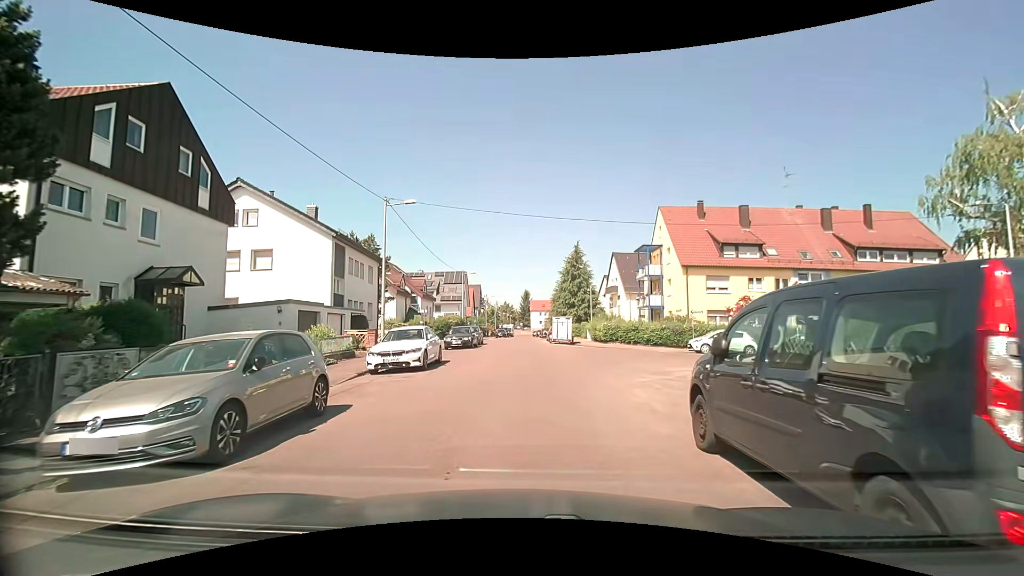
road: residential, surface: asphalt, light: Day
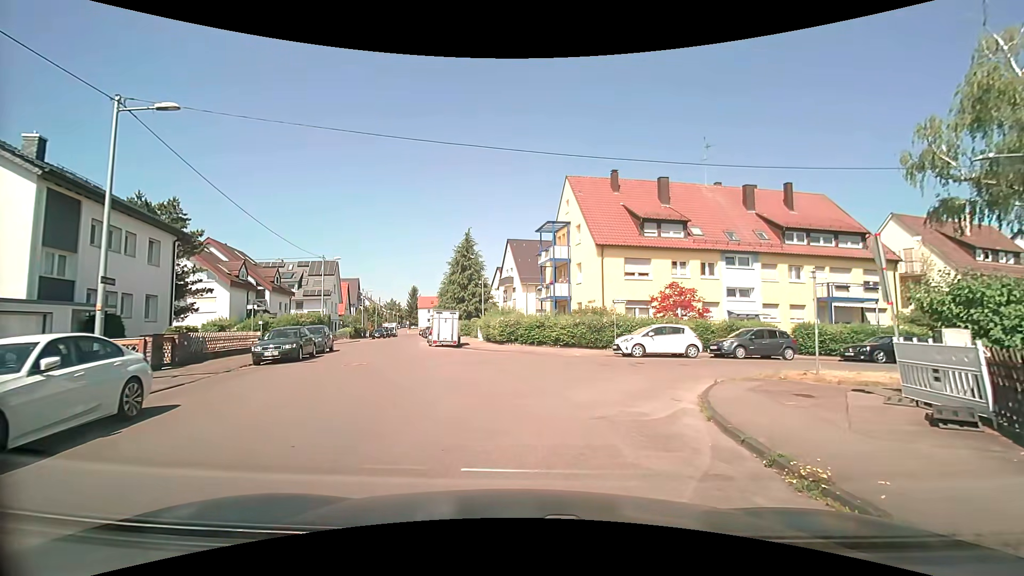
(+0.7, +9.8) m; +12°
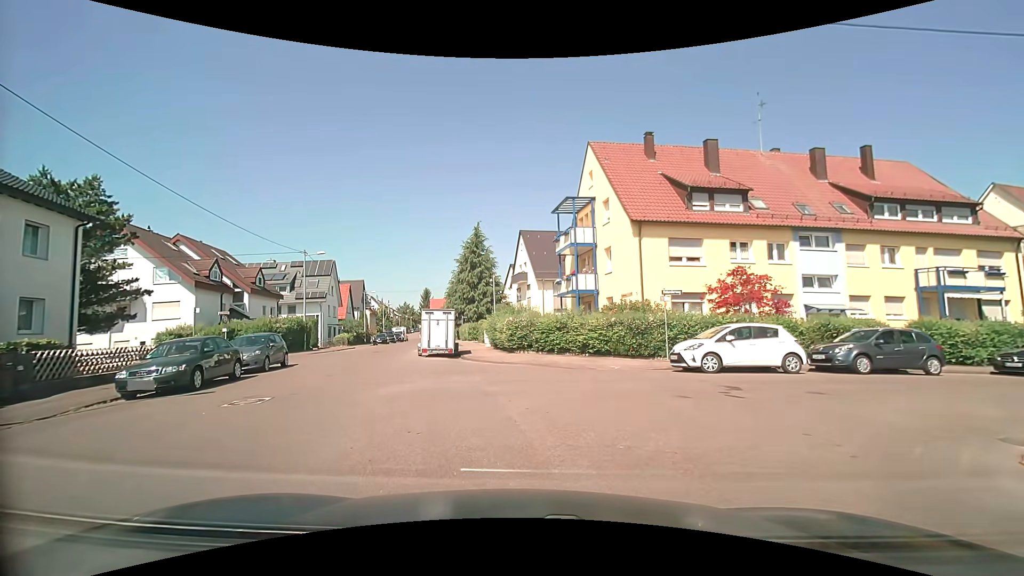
(+0.2, +7.1) m; 0°
(-1, +10) (-5, +19) (-8, +29) (-10, +38) (-12, +48) (-14, +58) (-16, +68) (-18, +78) (-20, +87) (-22, +97) m
